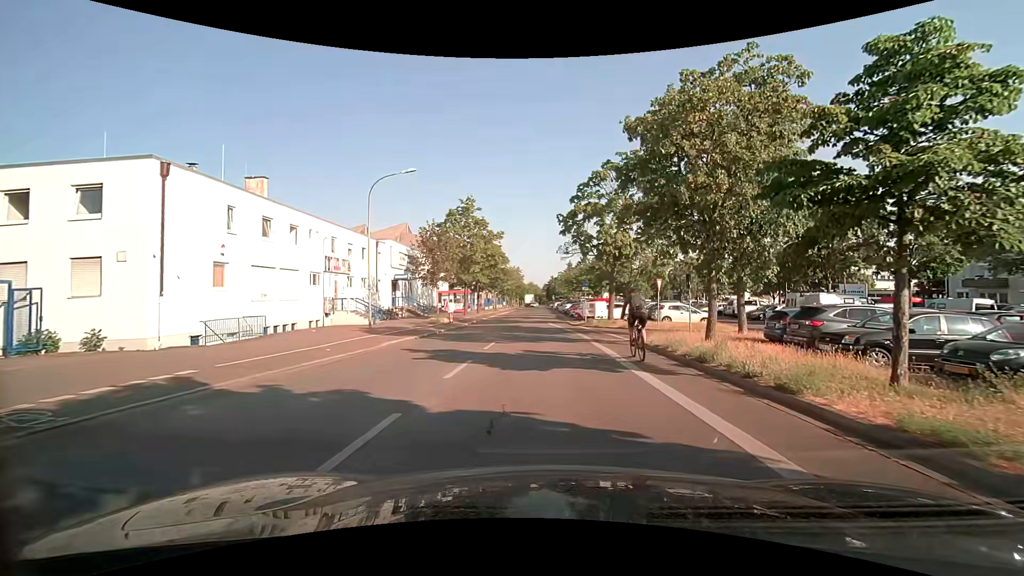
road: residential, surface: asphalt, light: Day
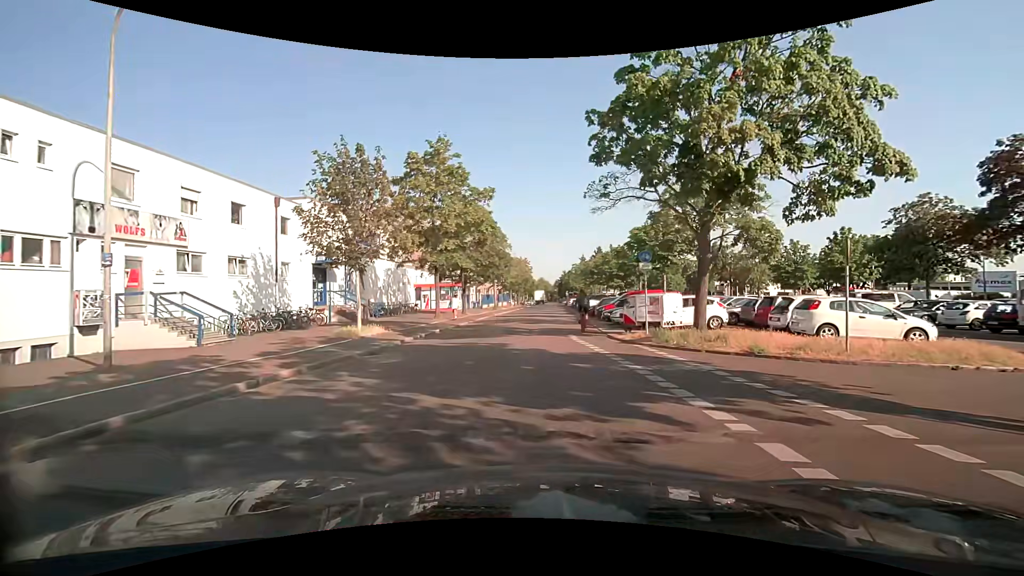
(-0.2, +18.2) m; 0°
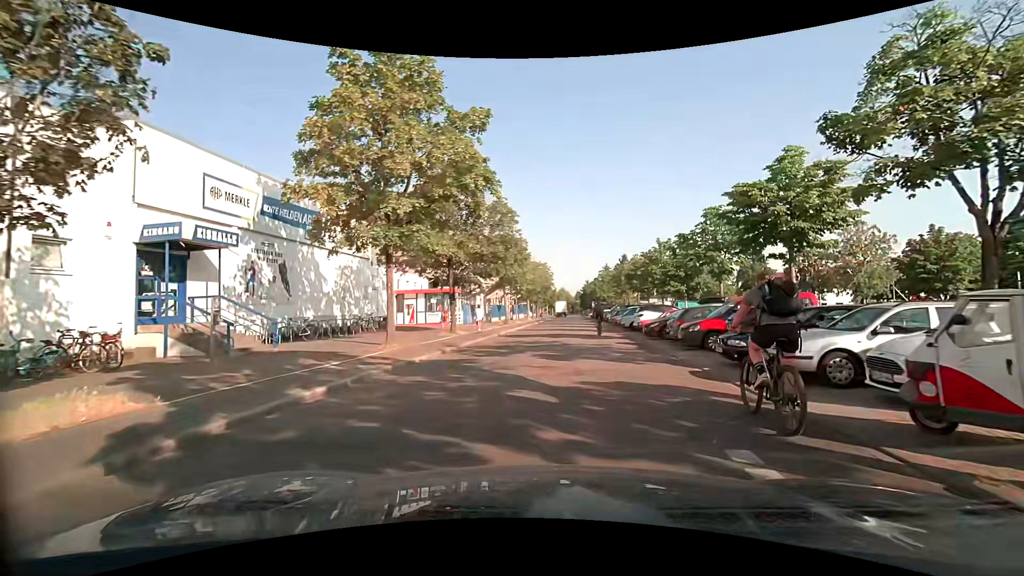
(-0.8, +14.8) m; -3°
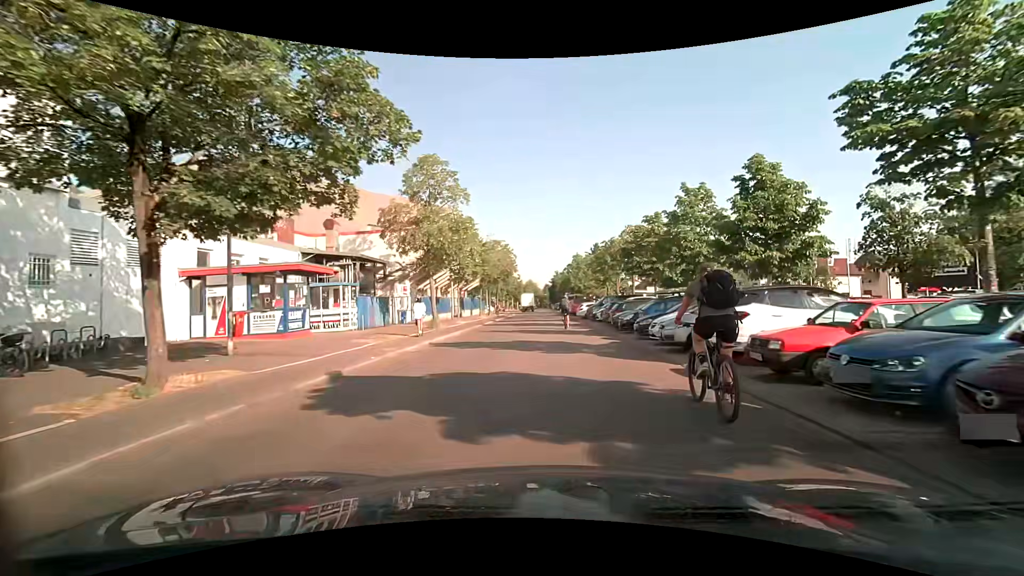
(+1.0, +20.1) m; +4°
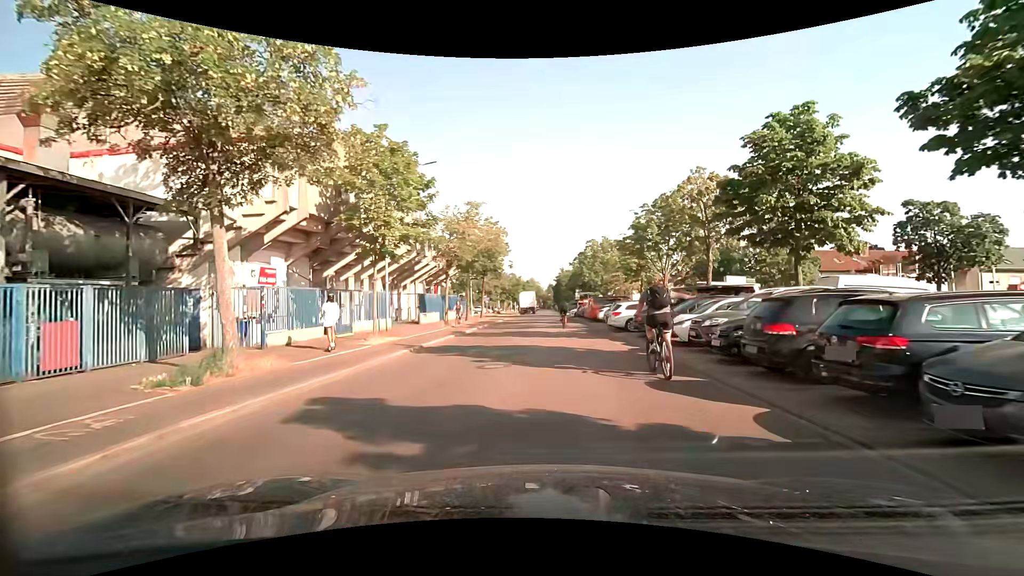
(-0.2, +20.7) m; -1°
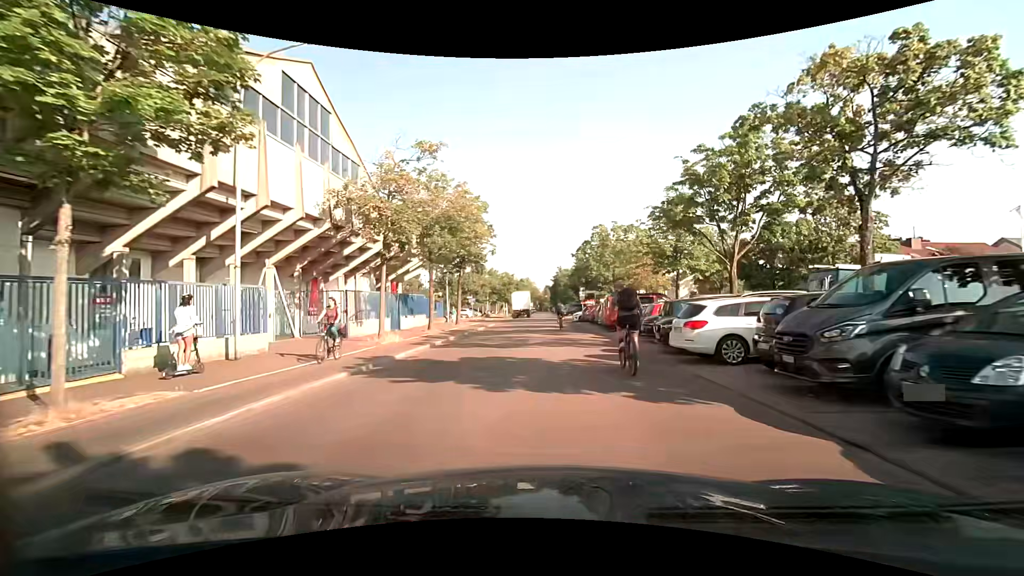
(0.0, +13.2) m; +1°
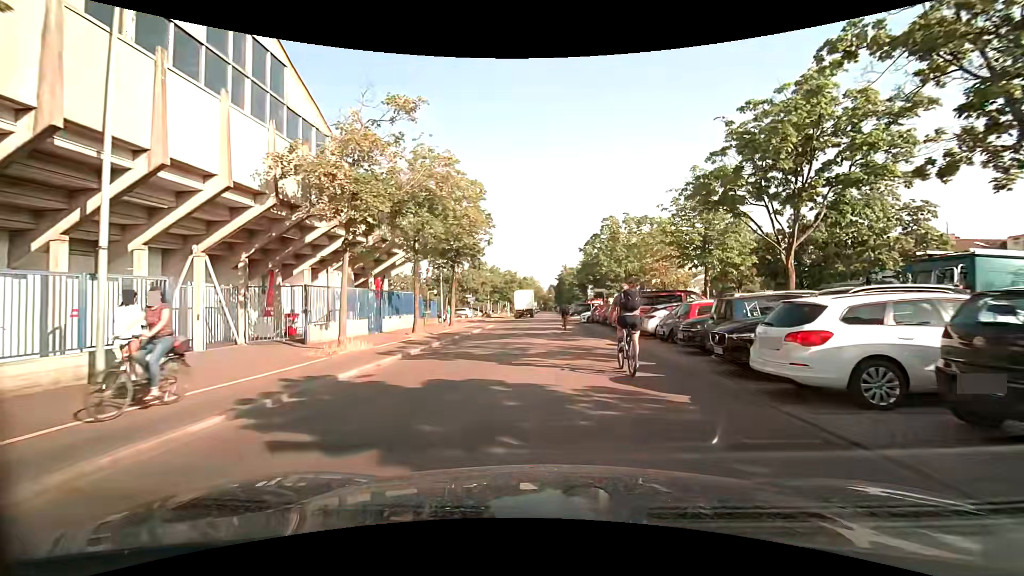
(-0.1, +4.6) m; -1°
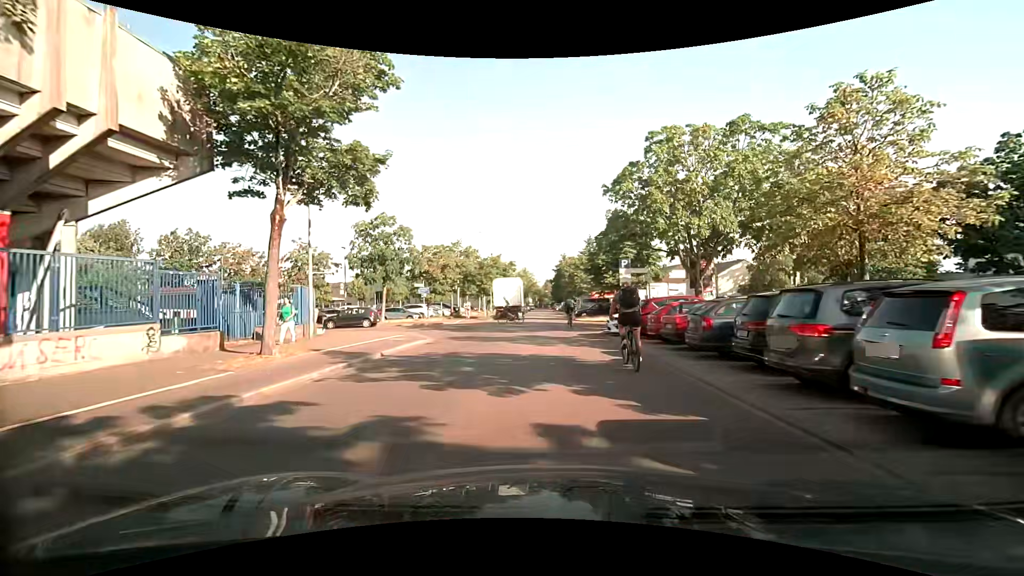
(+0.5, +23.1) m; +1°
(0, +10) (0, +20) (0, +30) (+1, +40) (0, +50) (0, +60) (0, +70) (0, +80) (0, +90) (0, +100) m
